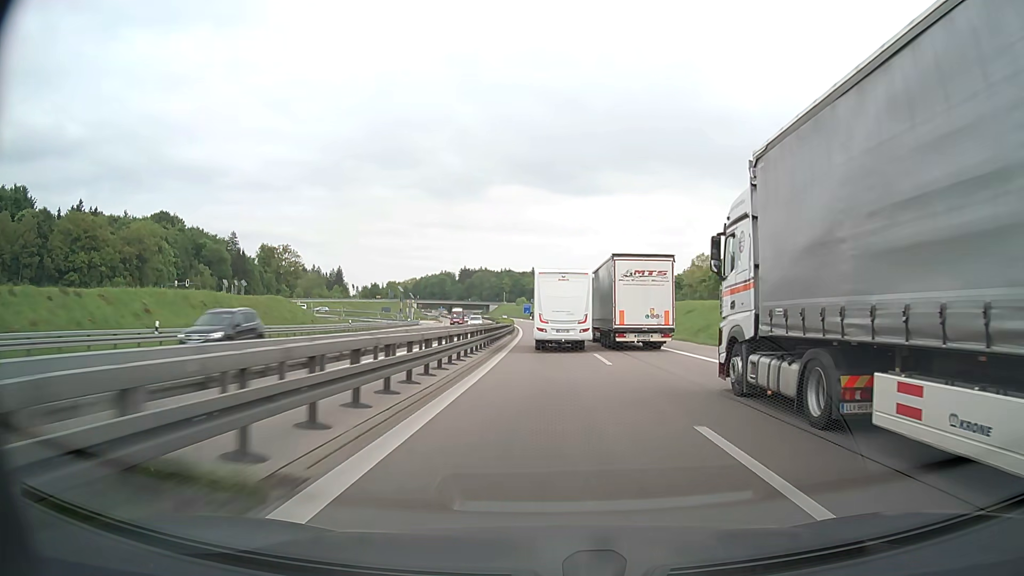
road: motorway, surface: asphalt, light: Day
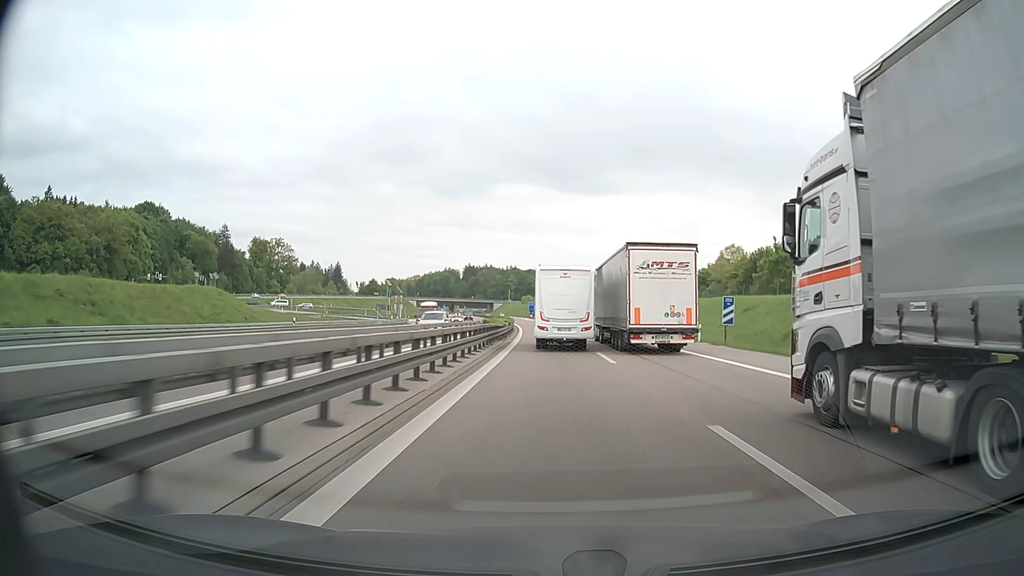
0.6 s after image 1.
(-0.1, +18.0) m; -1°
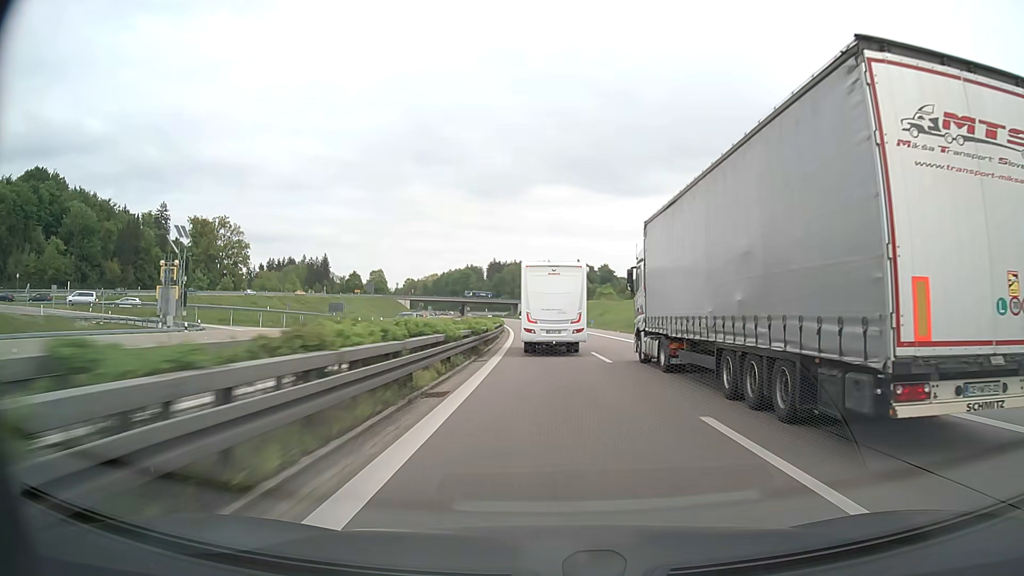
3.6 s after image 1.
(-1.7, +89.1) m; -3°
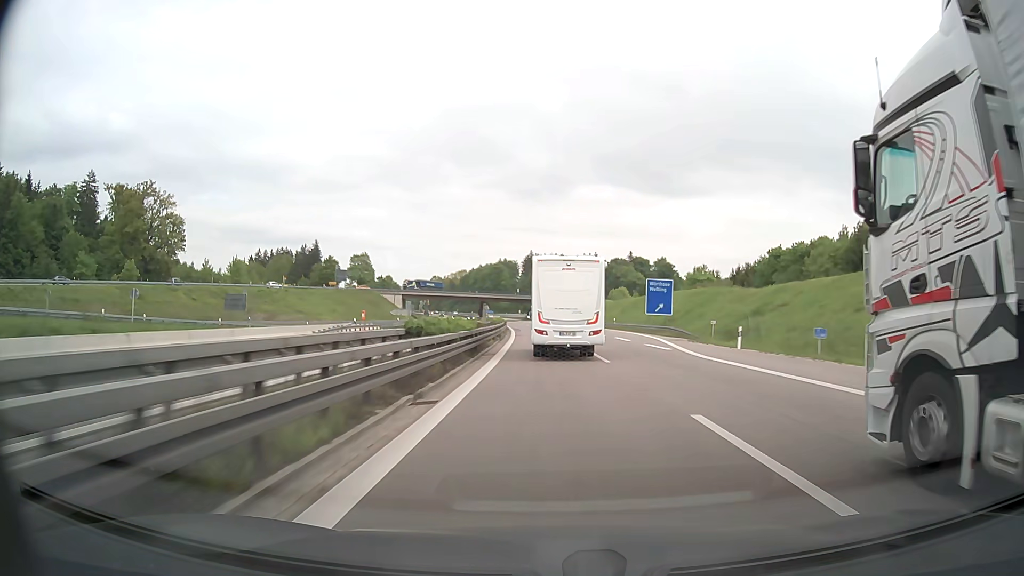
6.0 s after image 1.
(-2.3, +71.7) m; -4°
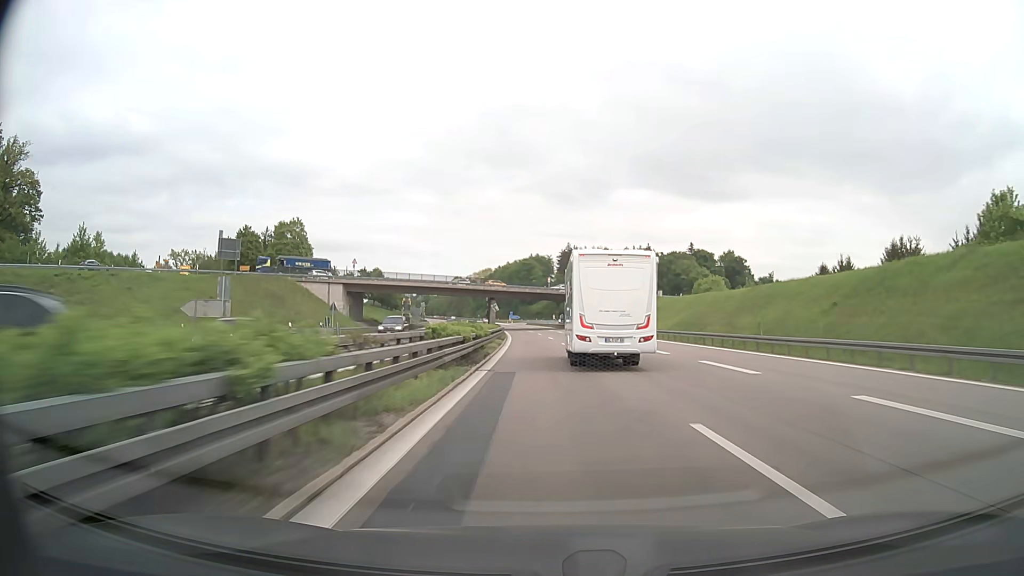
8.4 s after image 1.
(-2.2, +72.5) m; -3°
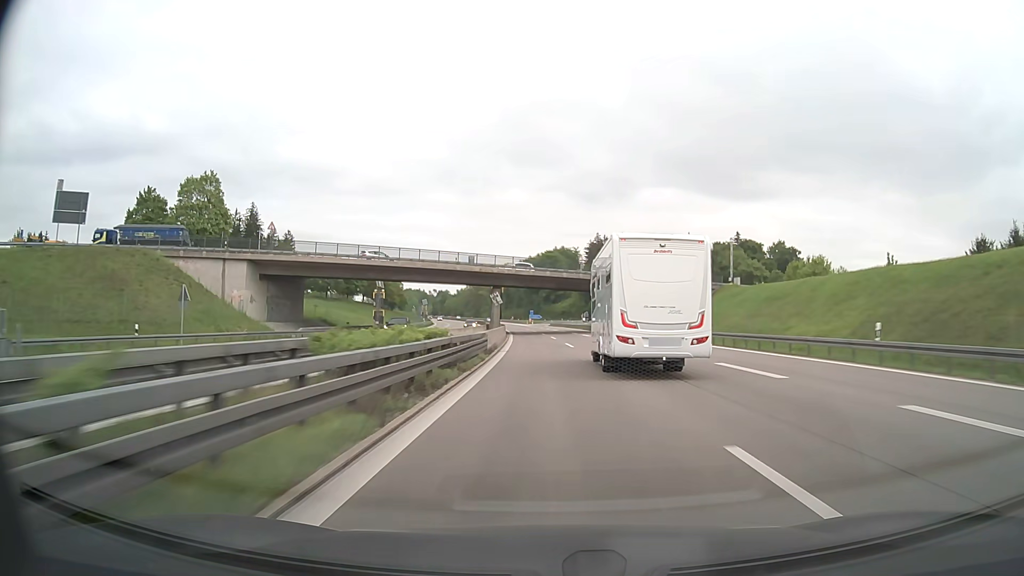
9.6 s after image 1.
(-0.6, +37.9) m; -2°
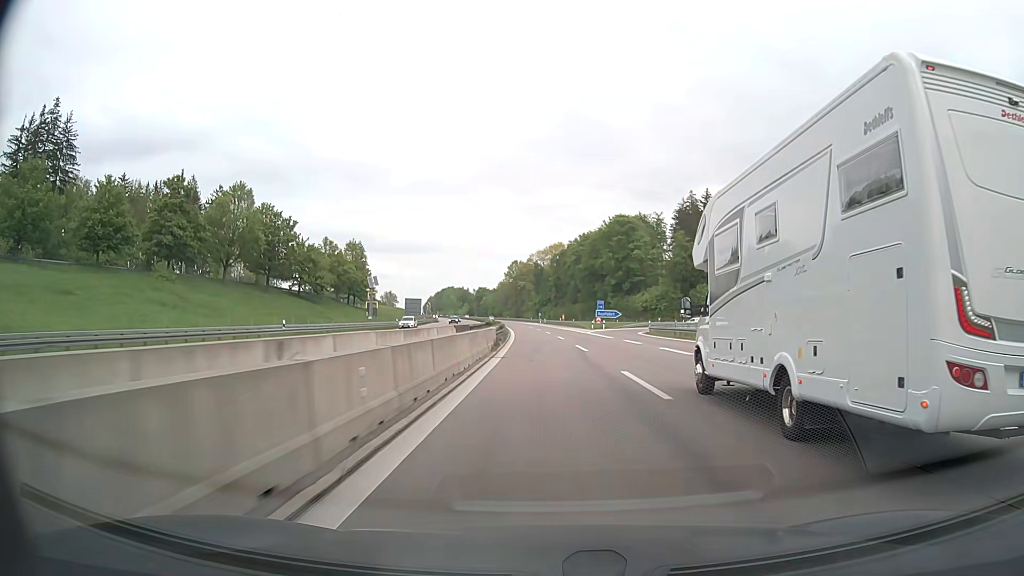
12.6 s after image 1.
(-4.2, +97.6) m; -5°
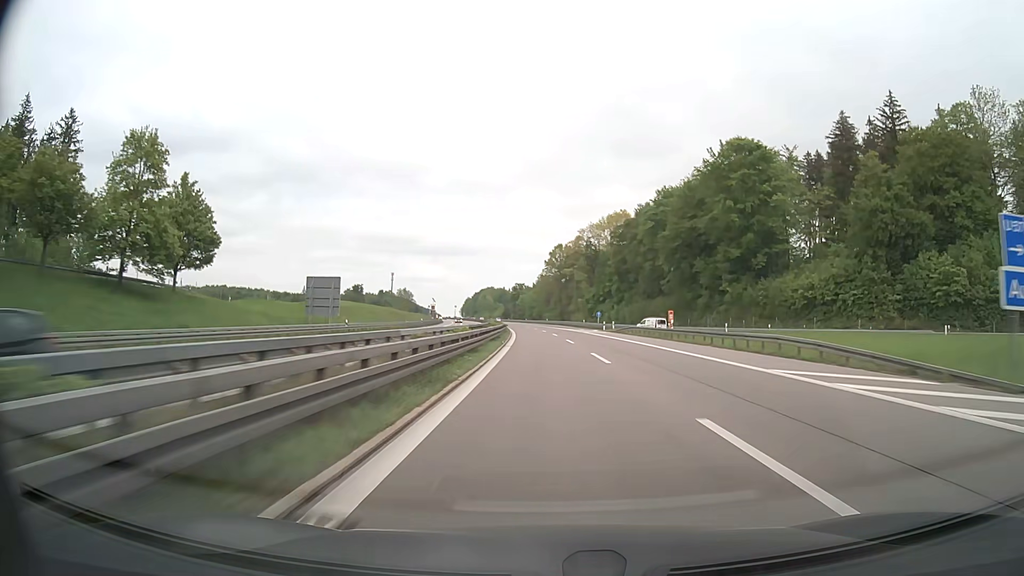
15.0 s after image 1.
(-2.8, +80.2) m; -4°
(0, +10) (0, +20) (0, +30) (-1, +40) (-1, +50) (-2, +60) (-2, +70) (-3, +80) (-3, +90) (-4, +100) m
